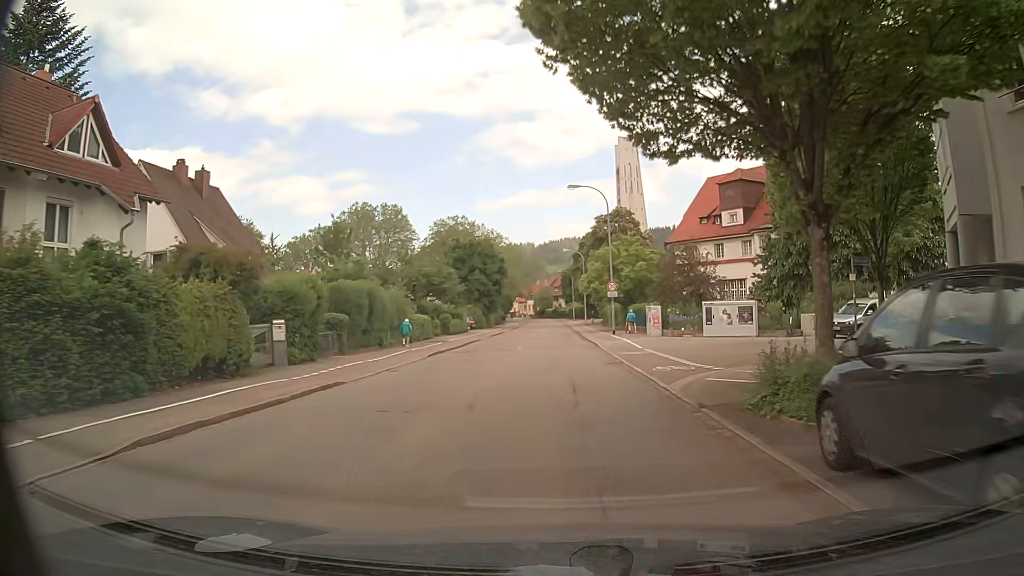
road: tertiary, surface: asphalt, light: Day
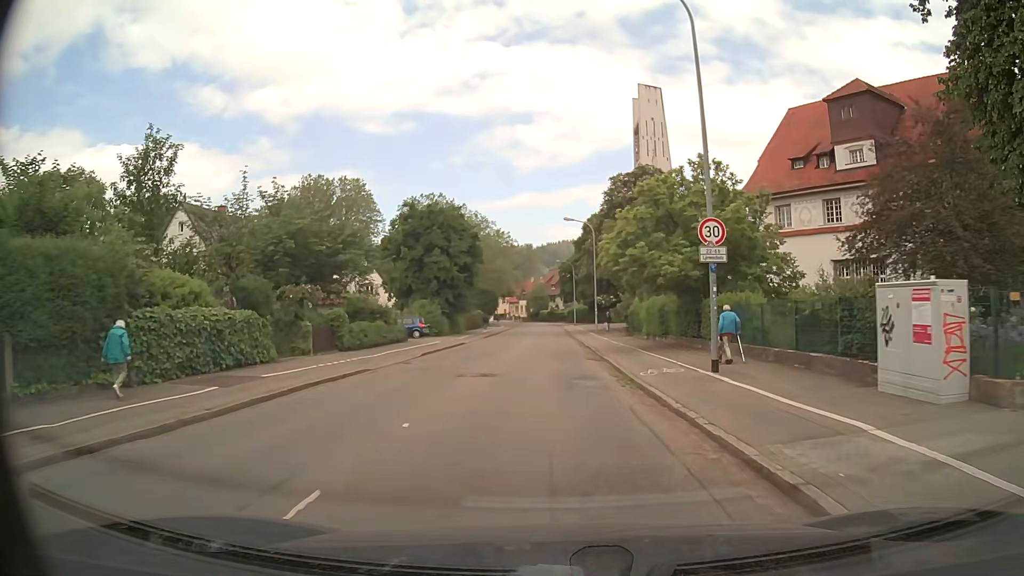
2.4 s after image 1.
(+0.2, +27.0) m; +1°
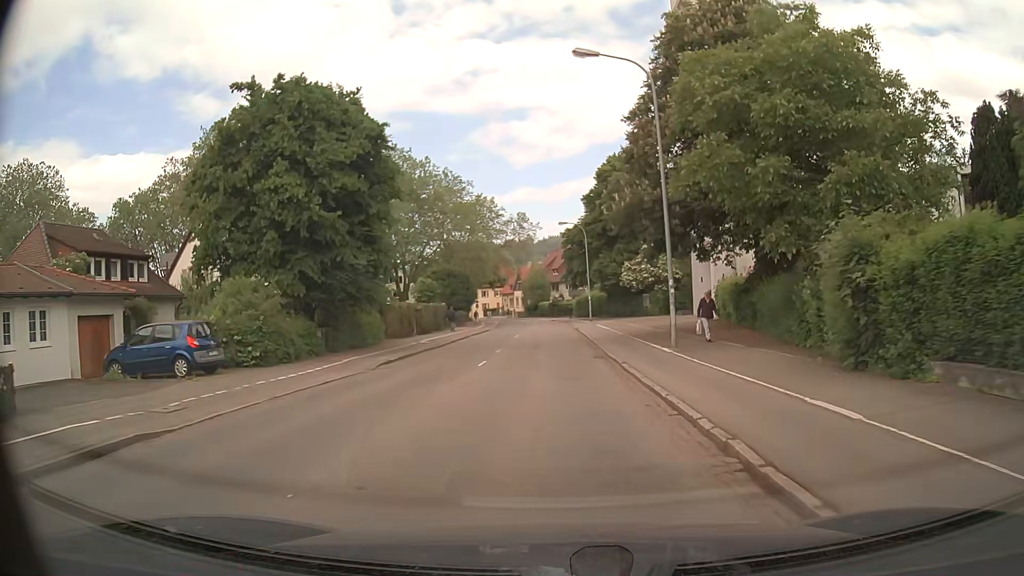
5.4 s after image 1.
(-0.1, +33.6) m; 0°
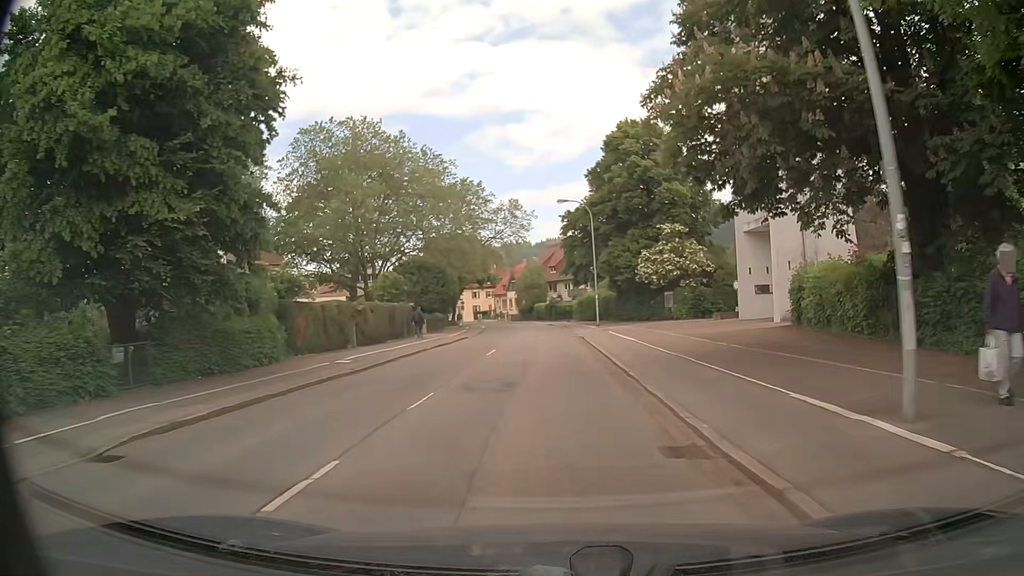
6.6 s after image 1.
(-0.1, +13.4) m; 0°
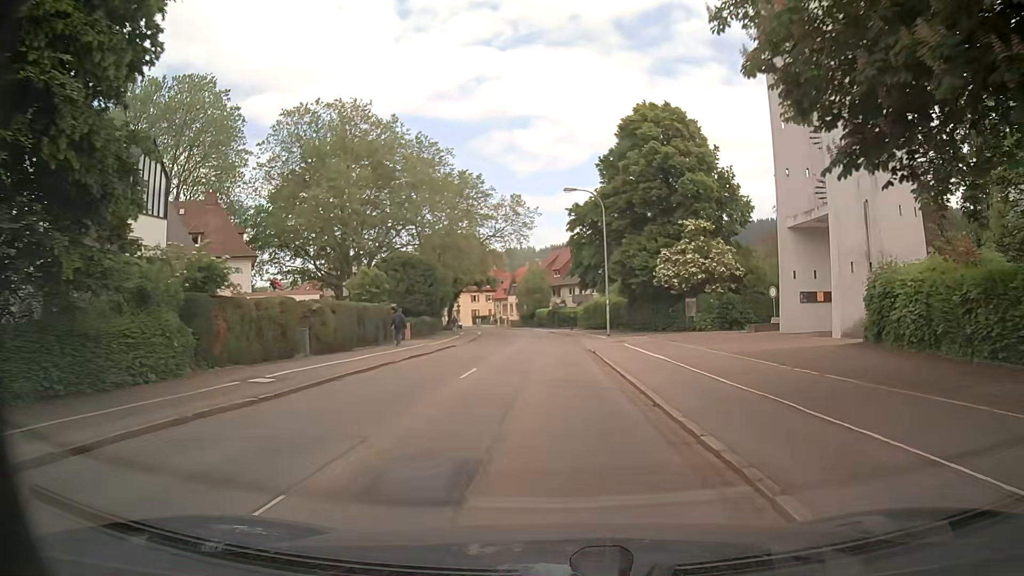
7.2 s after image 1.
(-0.1, +6.7) m; 0°
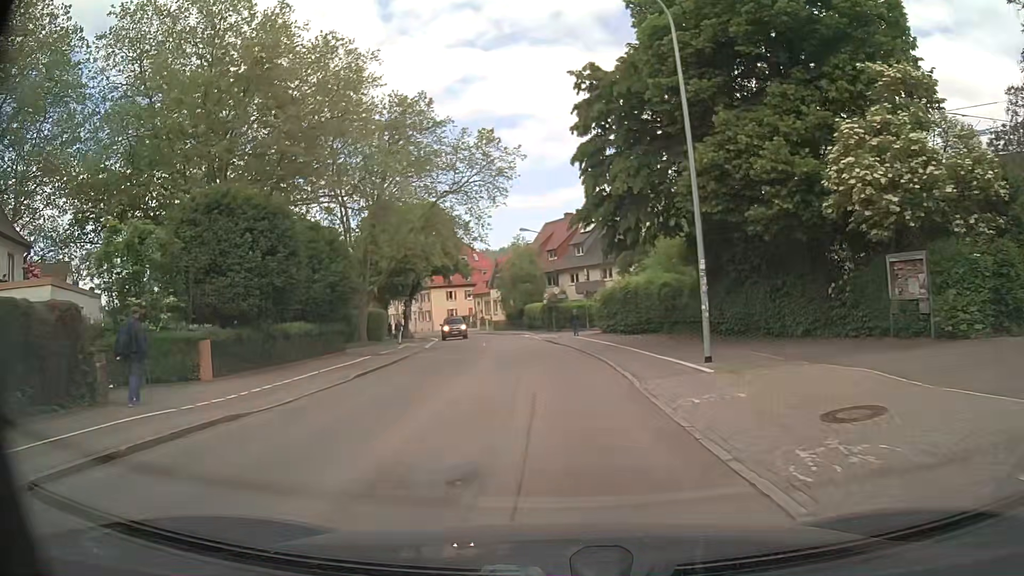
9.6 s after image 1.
(0.0, +26.7) m; 0°
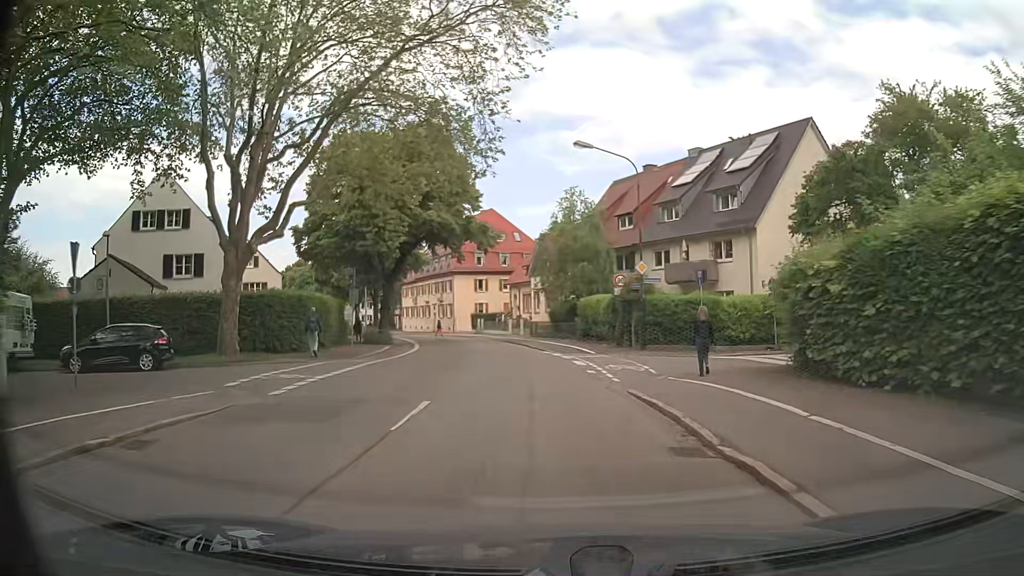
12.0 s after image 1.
(-0.8, +26.8) m; -5°
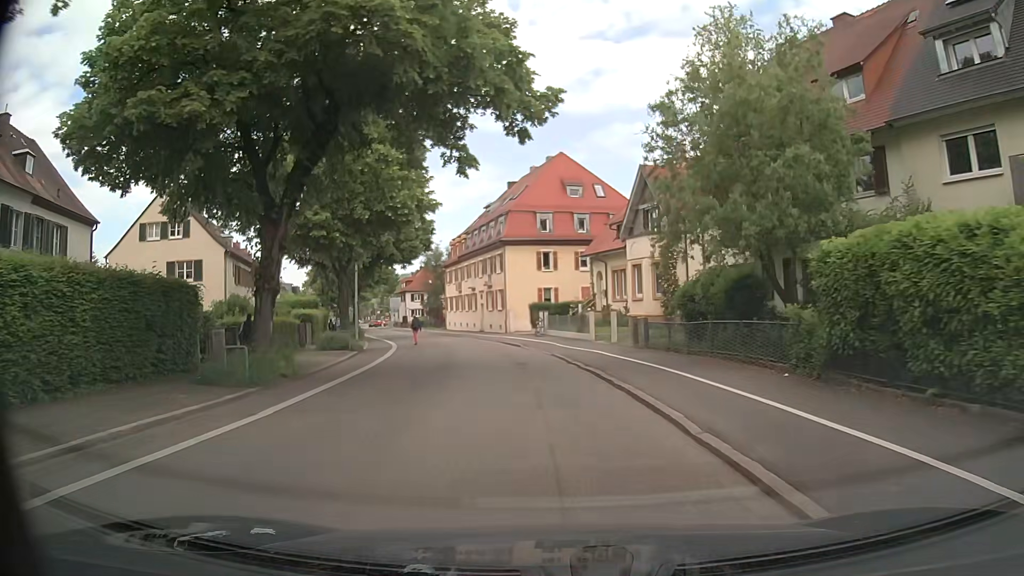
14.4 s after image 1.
(-1.0, +26.7) m; -5°
(0, +10) (-1, +20) (-3, +30) (-5, +40) (-8, +49) (-11, +59) (-14, +68) (-18, +77) (-21, +87) (-25, +96) m
